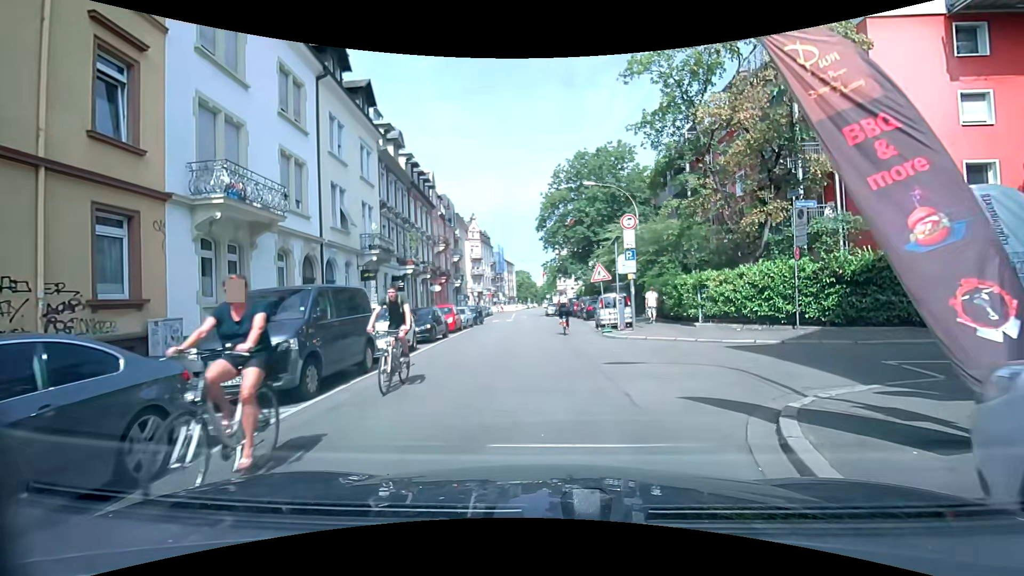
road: residential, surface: asphalt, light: Day
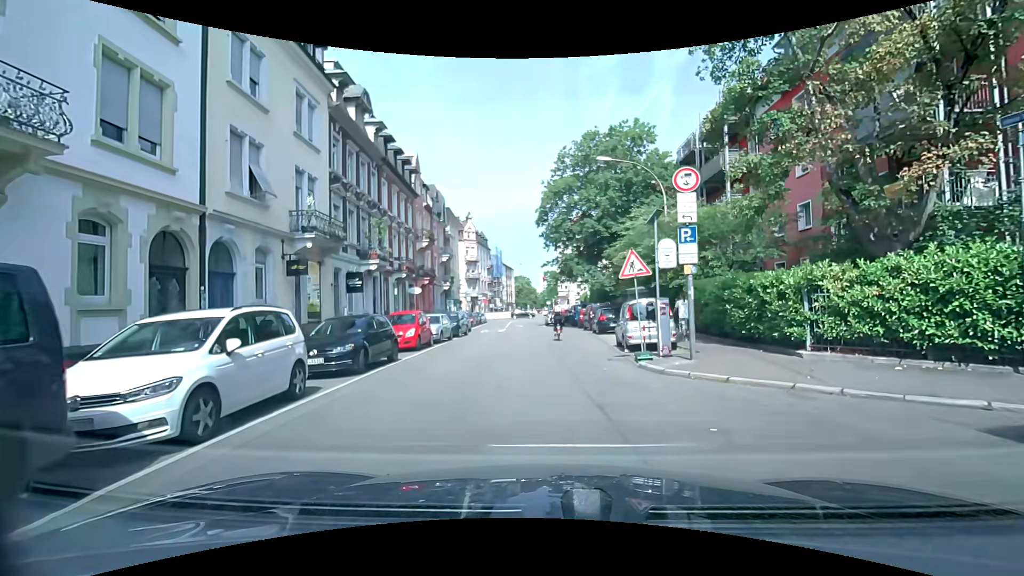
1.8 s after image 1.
(0.0, +7.8) m; 0°
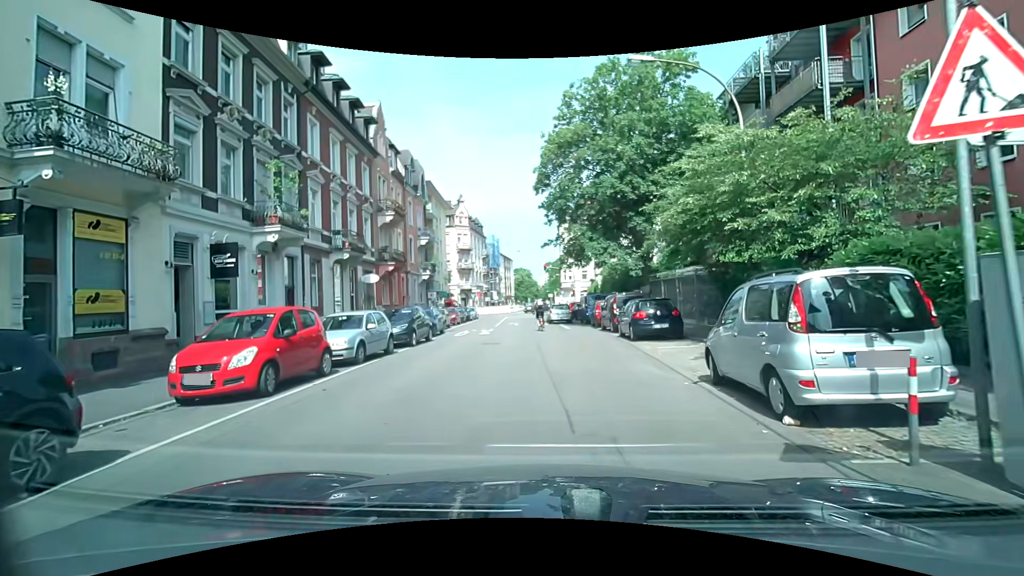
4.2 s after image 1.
(0.0, +10.6) m; -1°
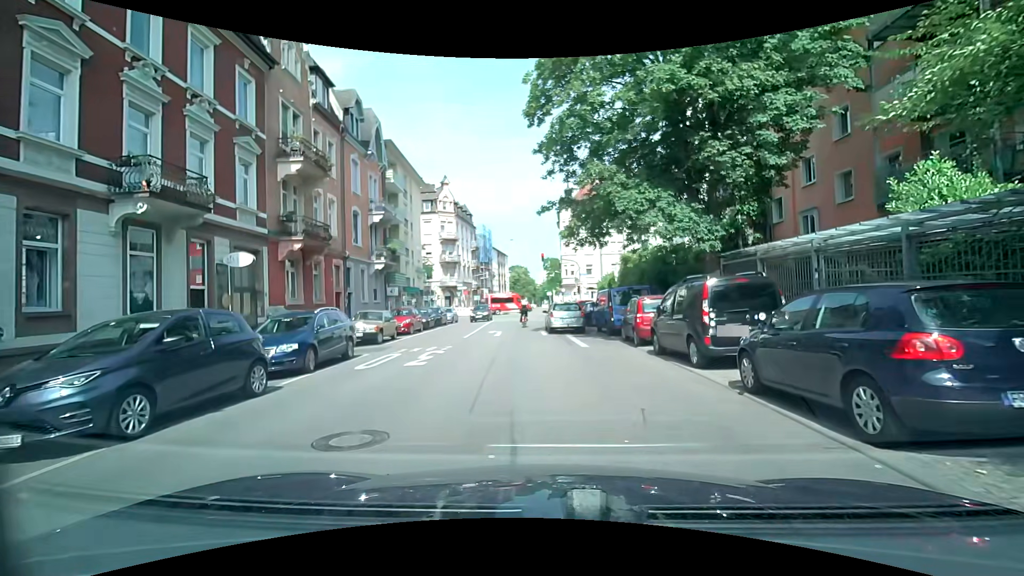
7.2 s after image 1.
(+0.1, +12.7) m; 0°
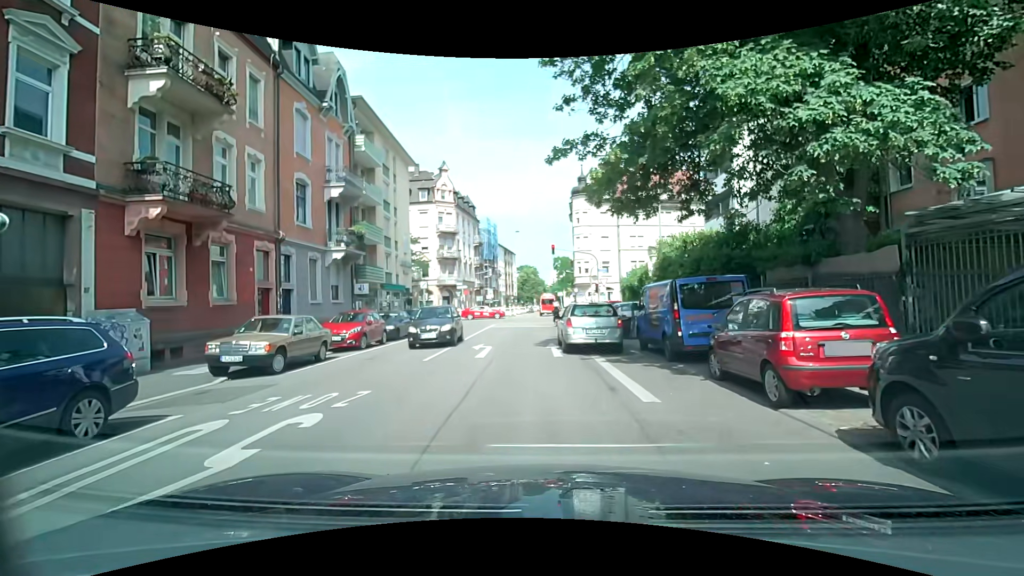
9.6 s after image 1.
(+0.1, +8.4) m; +1°
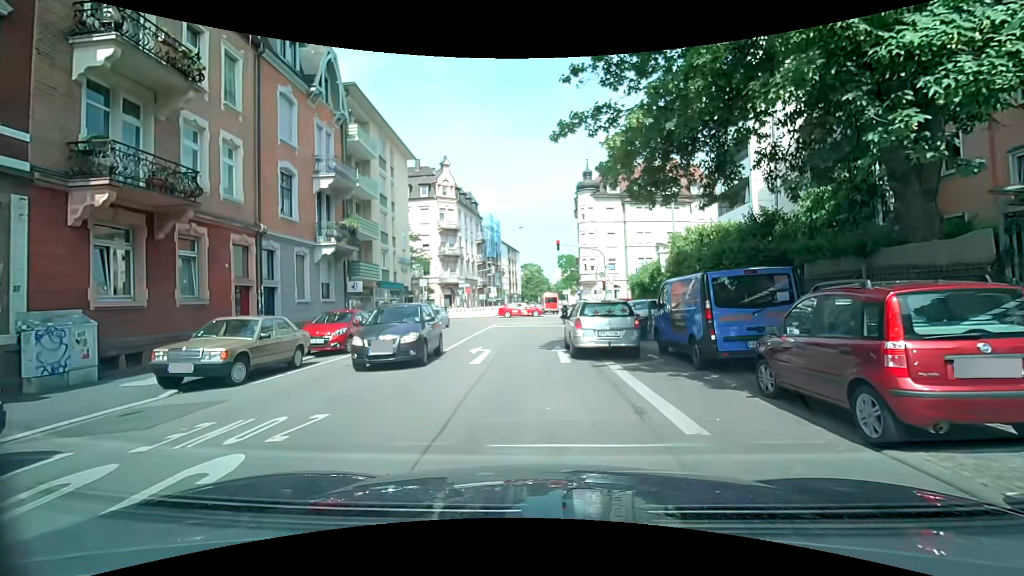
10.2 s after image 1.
(0.0, +1.8) m; 0°
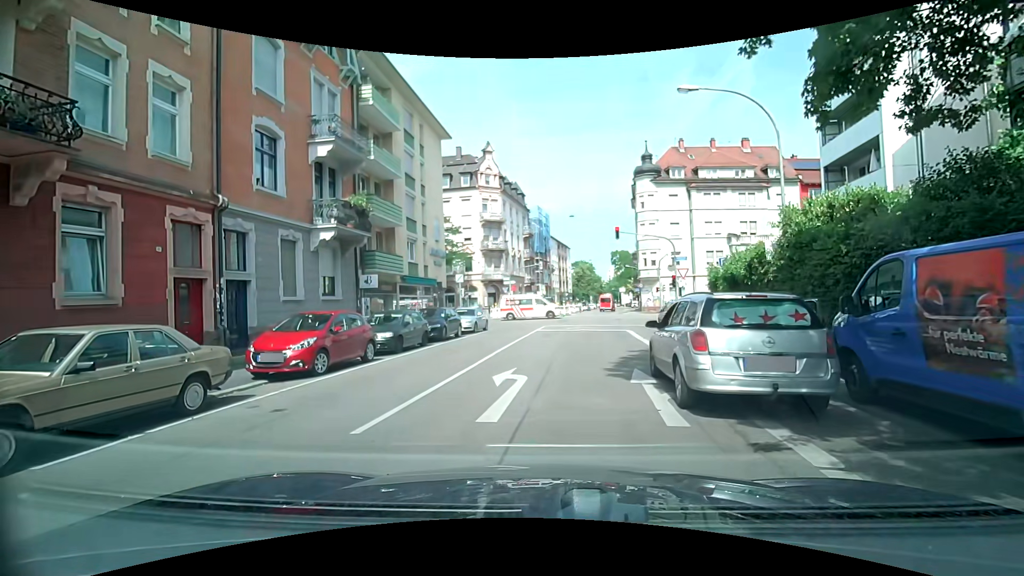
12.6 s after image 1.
(-0.3, +5.9) m; -8°
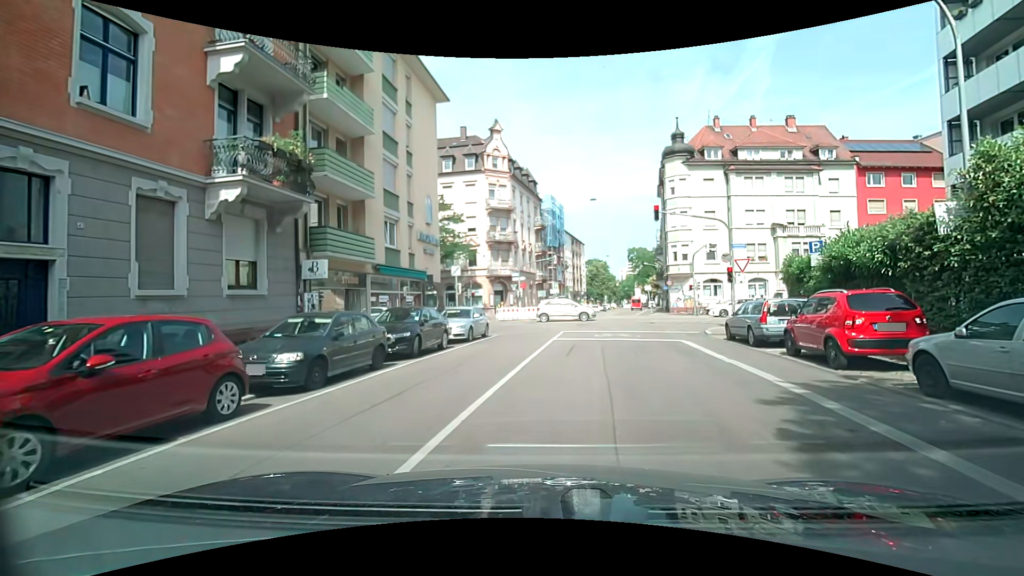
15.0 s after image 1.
(-0.3, +7.3) m; -2°
